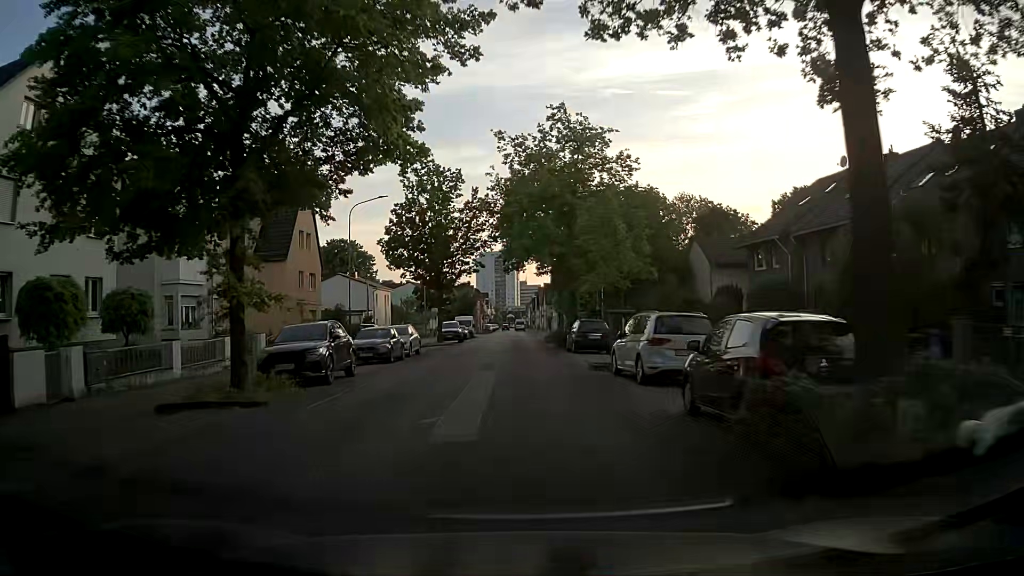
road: tertiary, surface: asphalt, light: Day
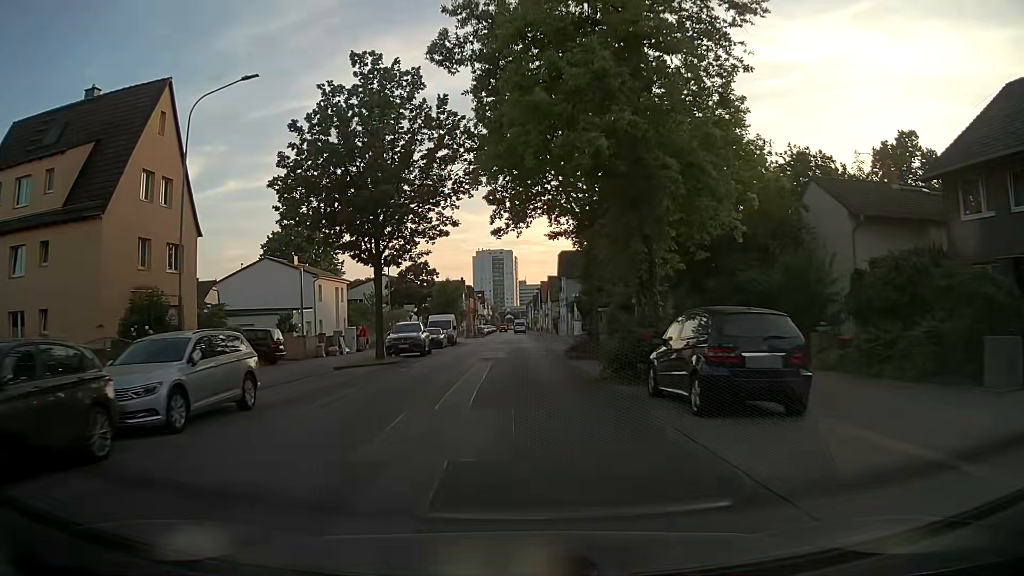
(-0.2, +21.5) m; 0°
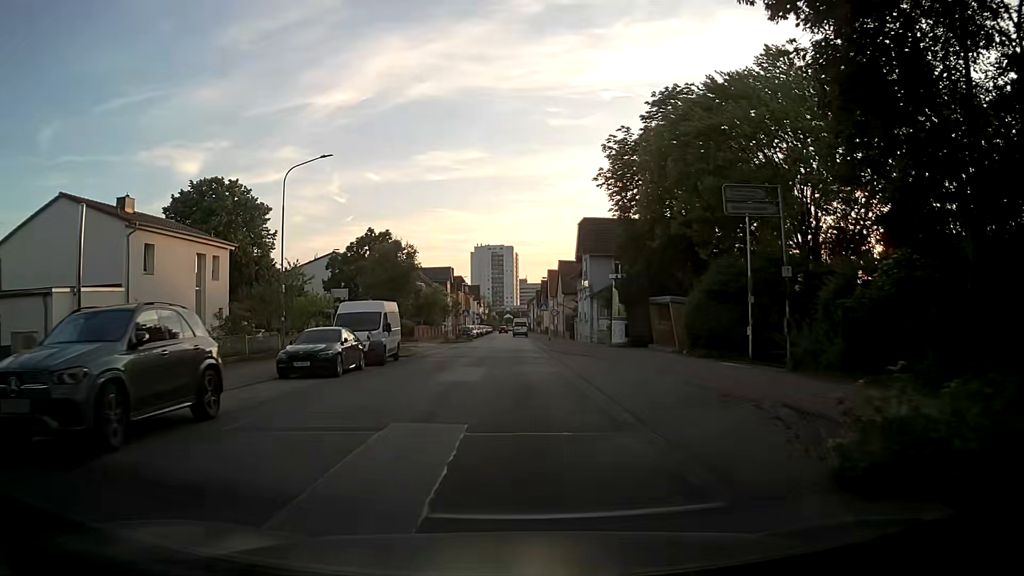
(-0.2, +26.8) m; -1°
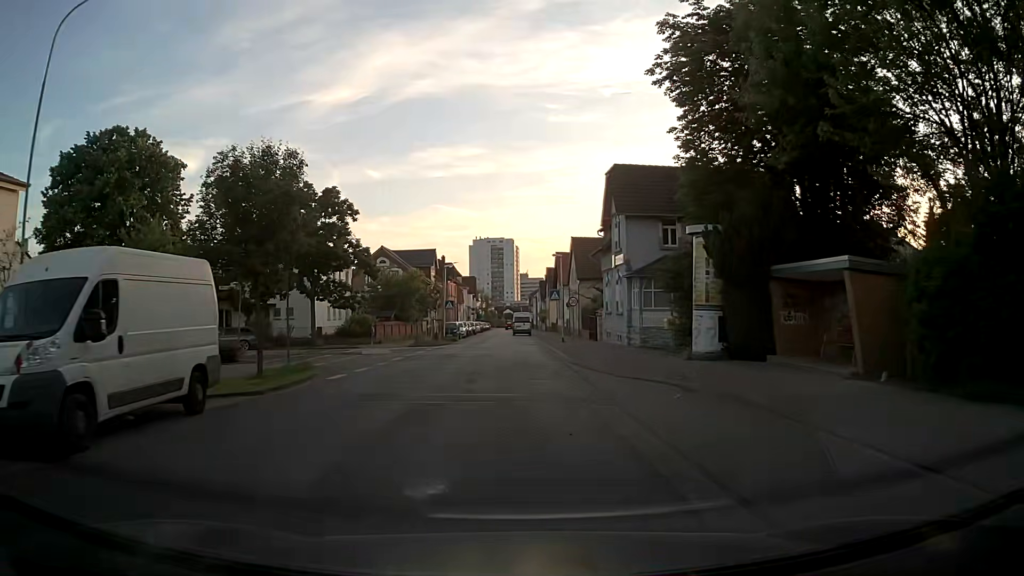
(+0.1, +18.3) m; +1°
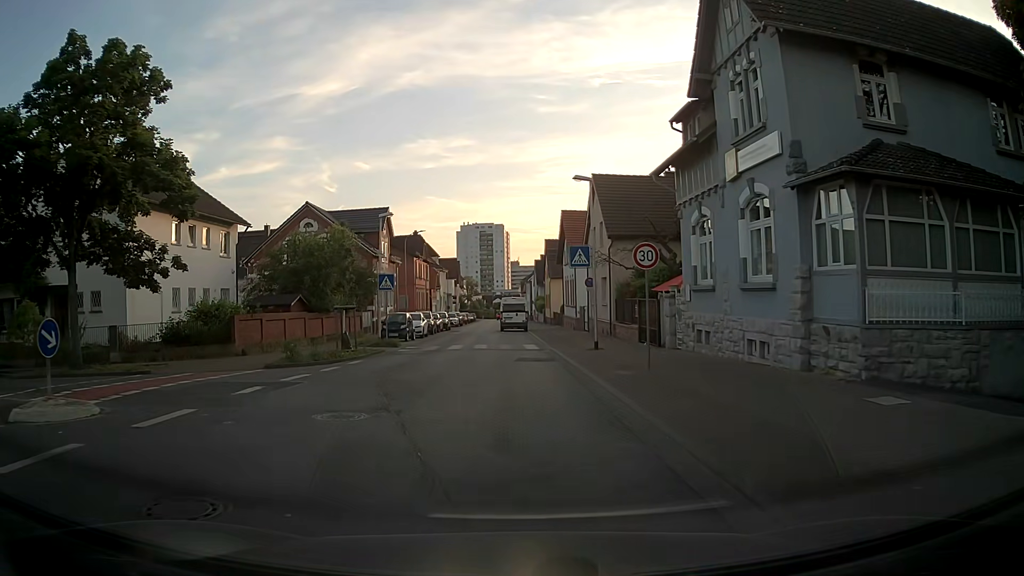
(-0.1, +23.6) m; 0°
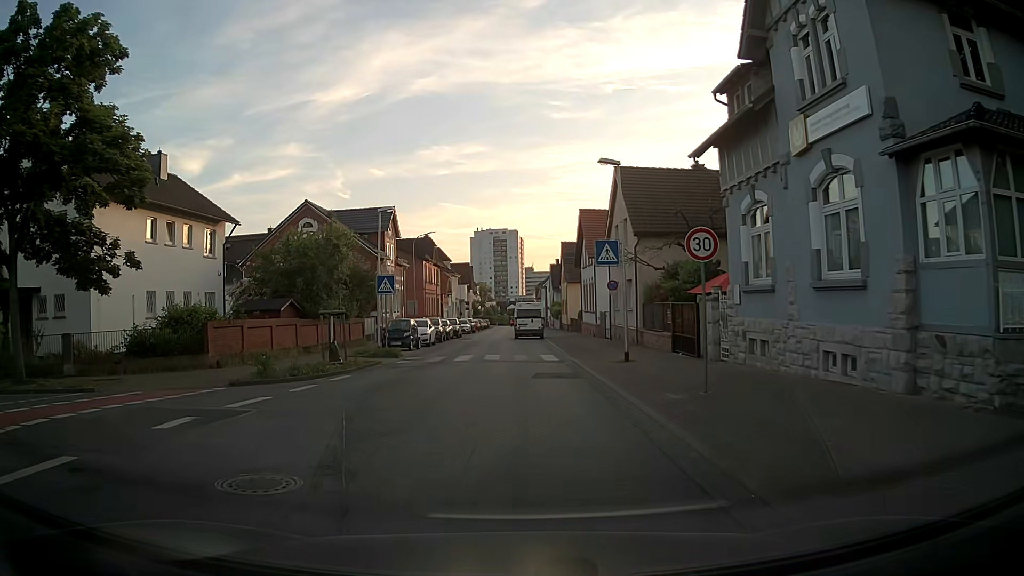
(0.0, +3.5) m; -1°
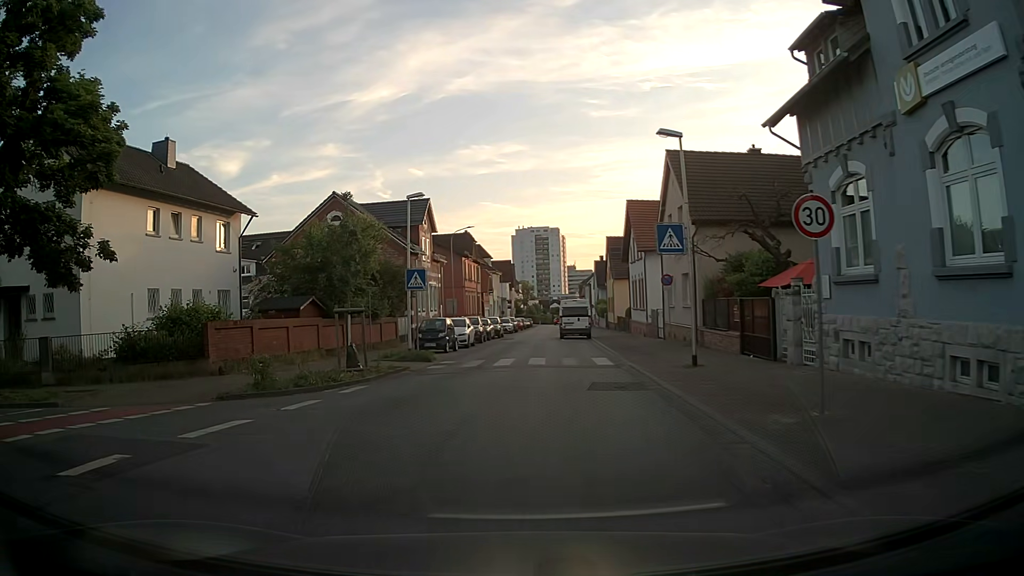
(0.0, +3.0) m; -4°
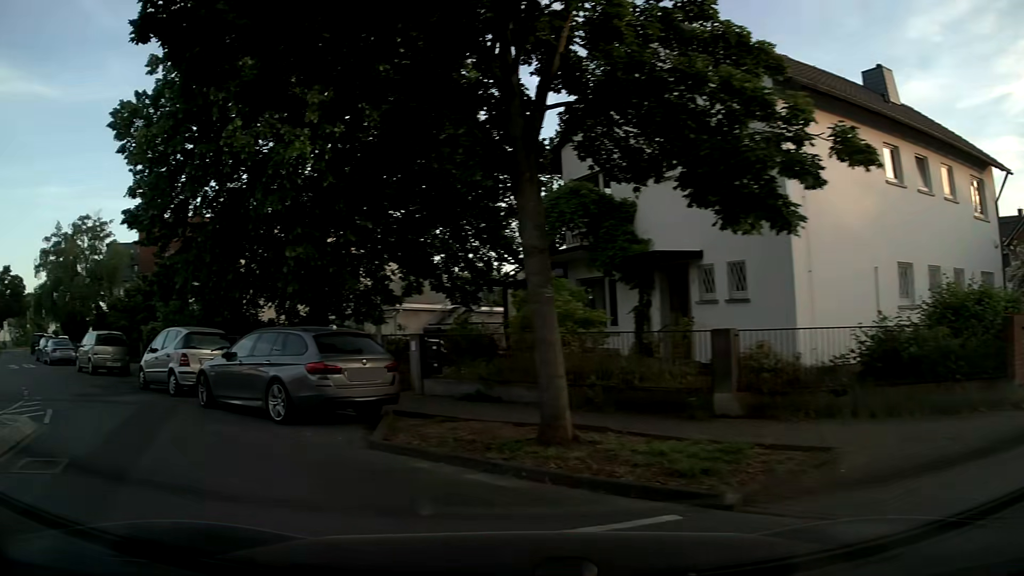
(-3.5, +7.6) m; -60°
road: residential
(-4, +9) (-12, +15) (-19, +22) (-27, +28) (-34, +35) (-42, +41) (-51, +46) (-60, +50) (-69, +54) (-79, +57) m
